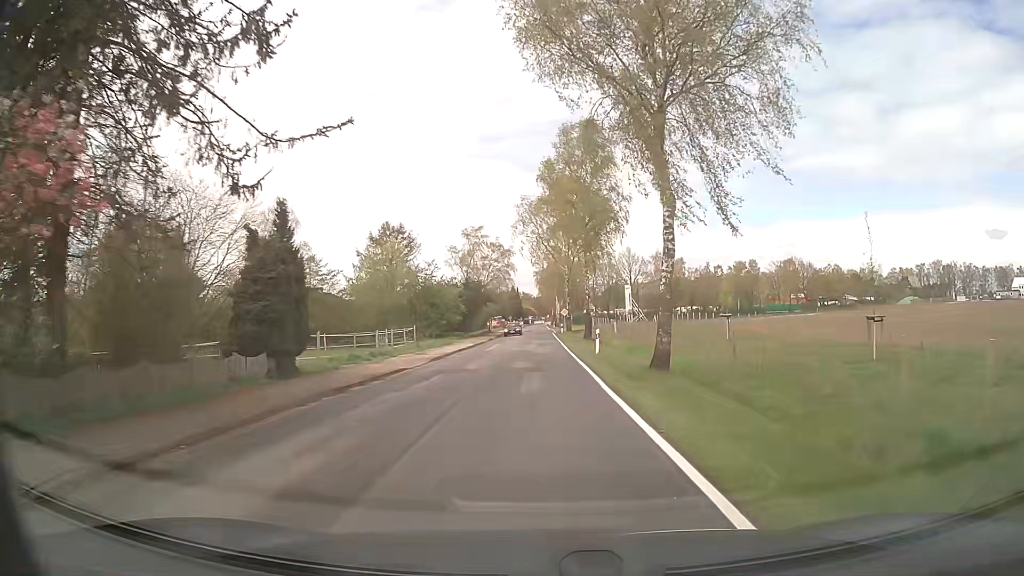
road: secondary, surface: asphalt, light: Day
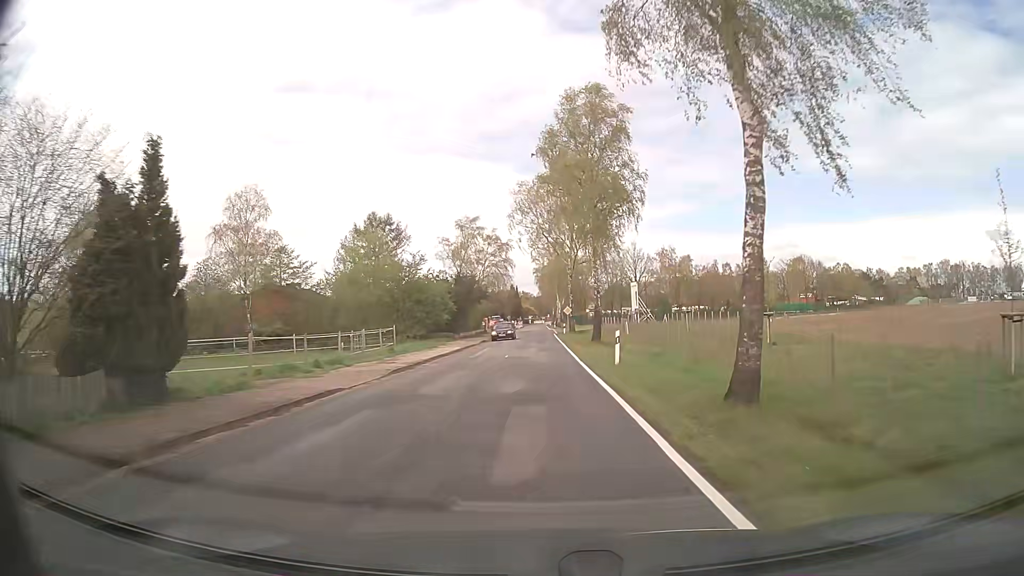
(0.0, +7.7) m; 0°
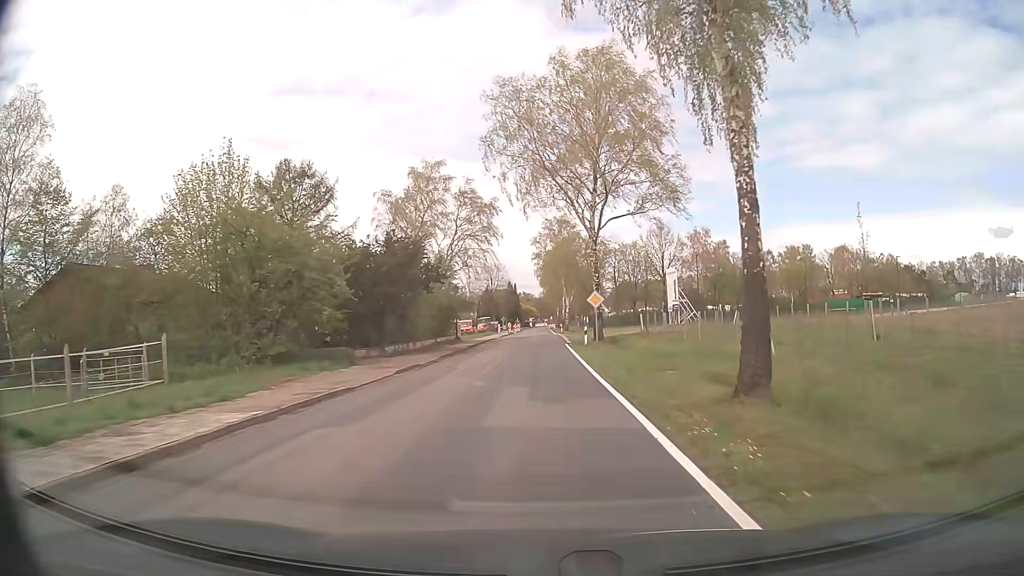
(-0.1, +30.7) m; 0°
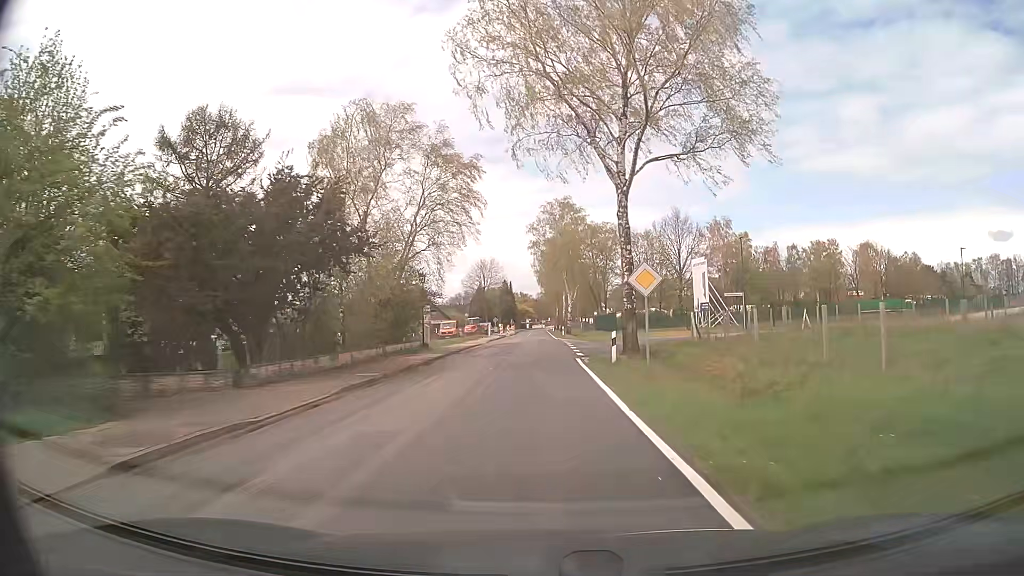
(0.0, +15.2) m; 0°
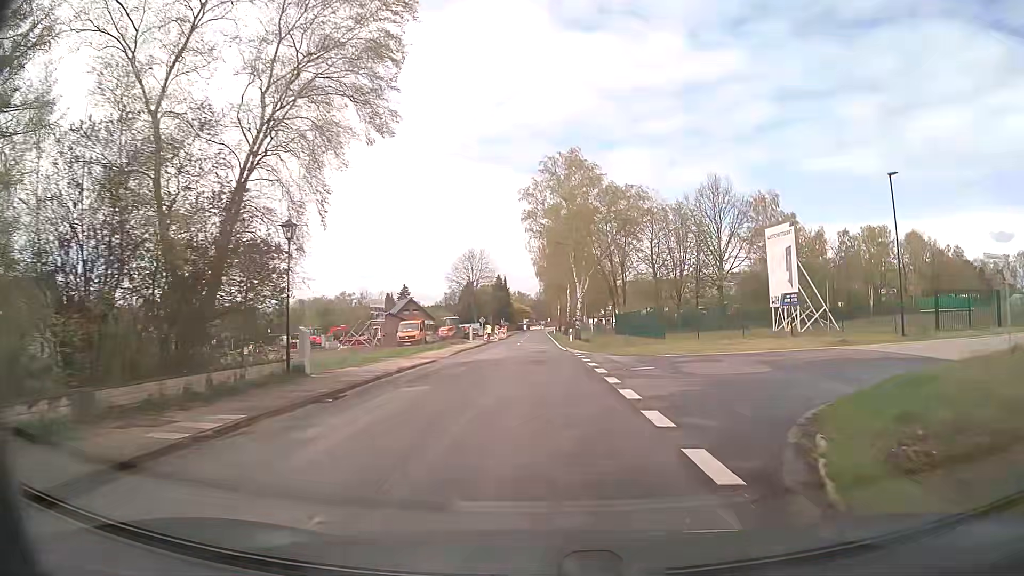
(-0.1, +22.8) m; 0°
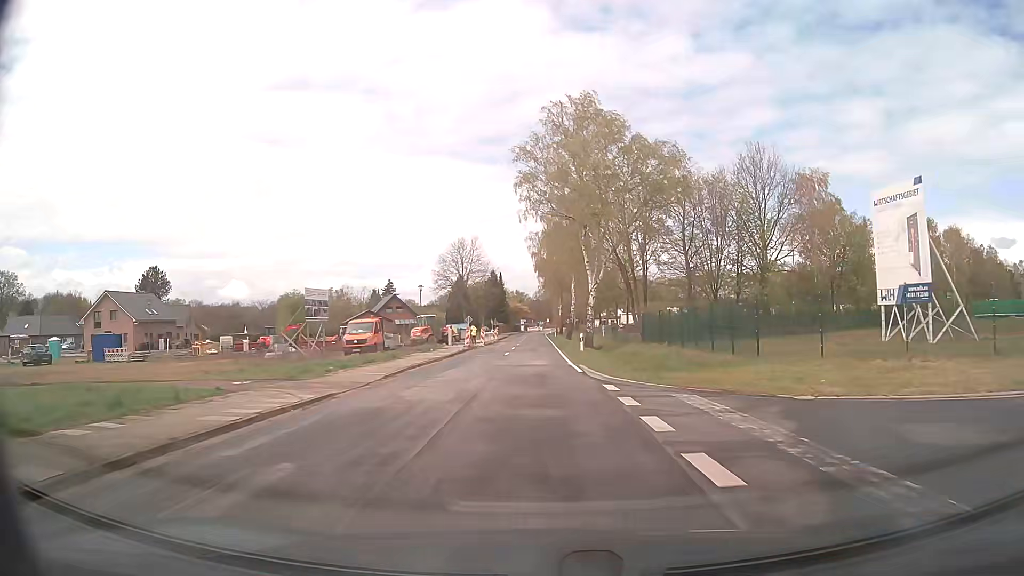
(0.0, +15.2) m; 0°
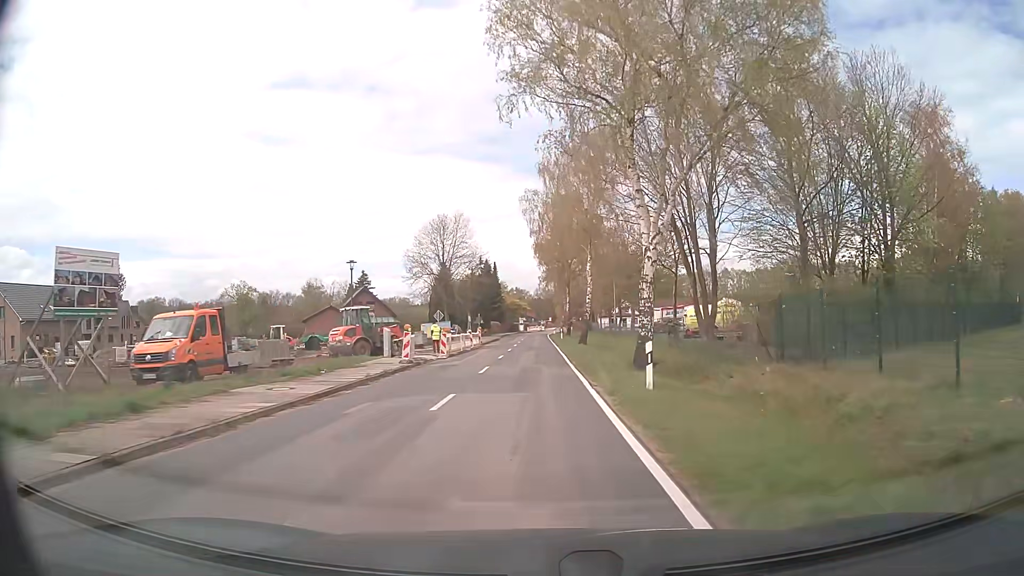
(0.0, +22.8) m; 0°
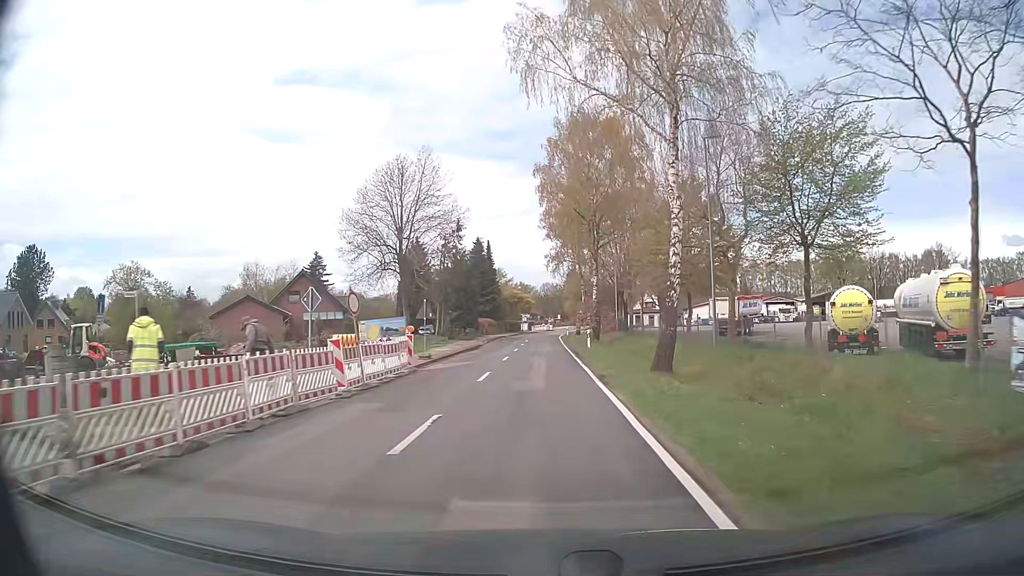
(-0.1, +30.5) m; -1°
(0, +10) (0, +20) (0, +30) (0, +40) (0, +50) (0, +60) (+1, +70) (+1, +80) (+2, +90) (+3, +100) m
